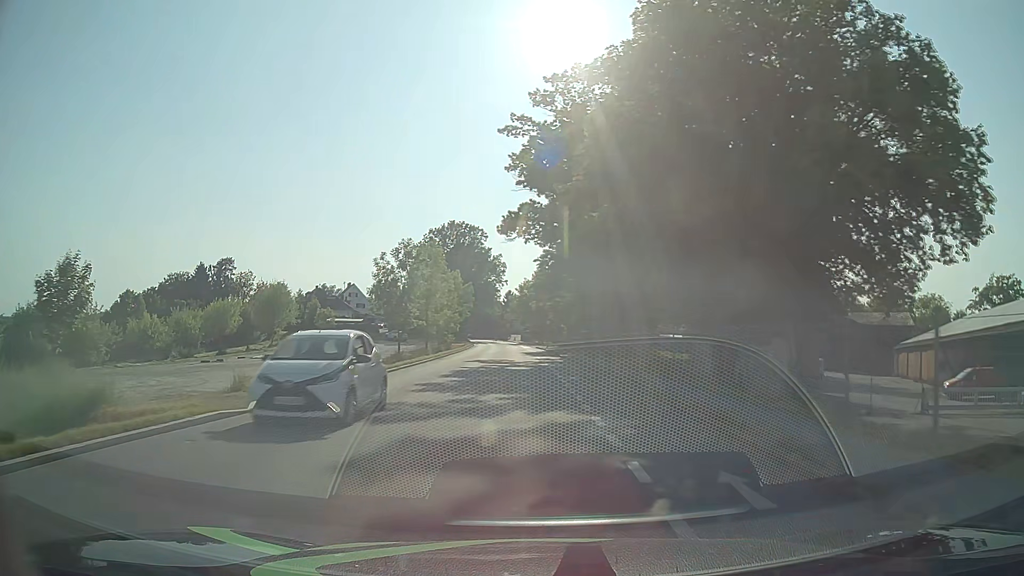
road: tertiary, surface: asphalt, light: Day
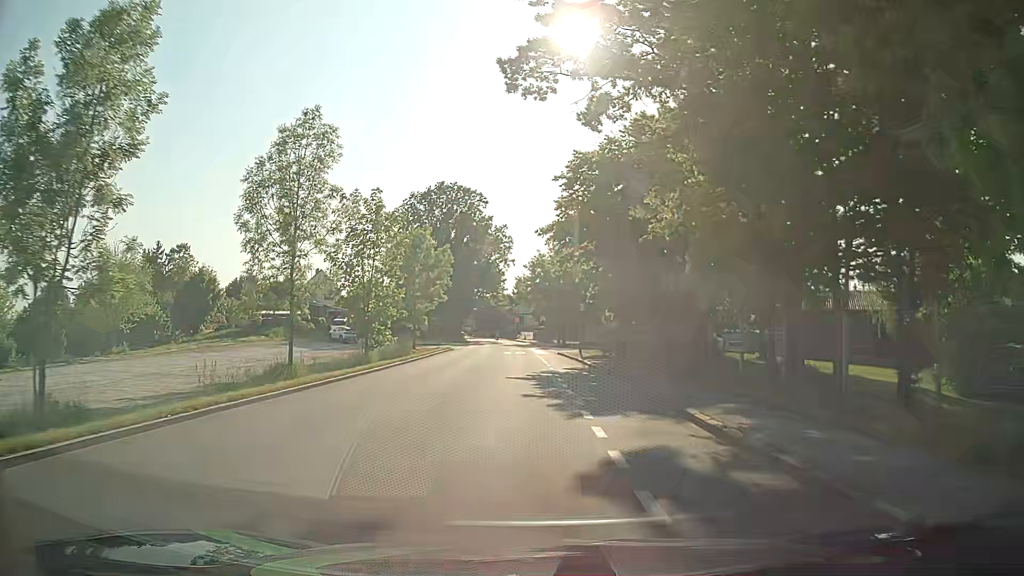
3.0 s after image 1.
(-0.6, +35.3) m; -1°
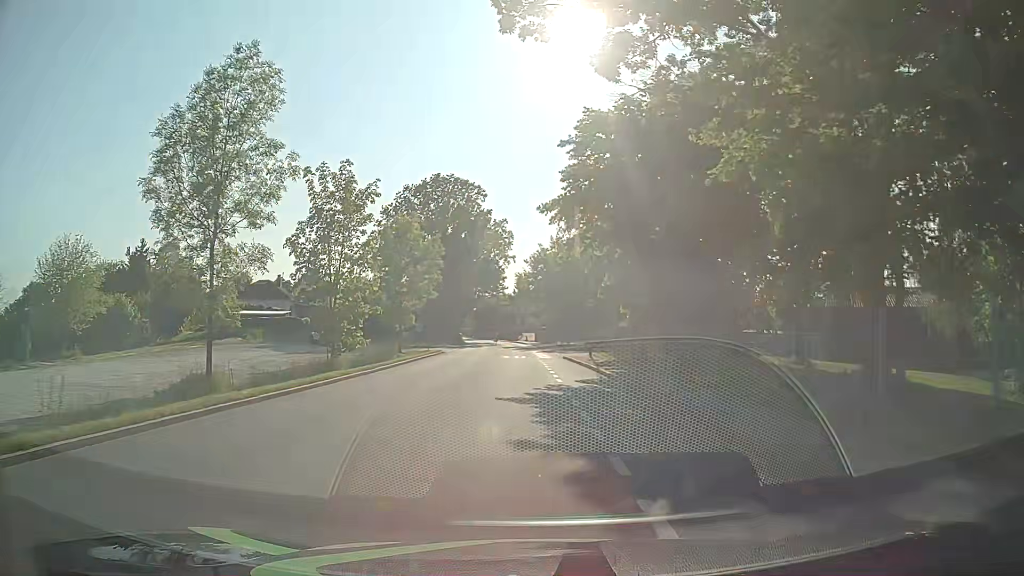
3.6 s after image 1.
(0.0, +6.3) m; 0°
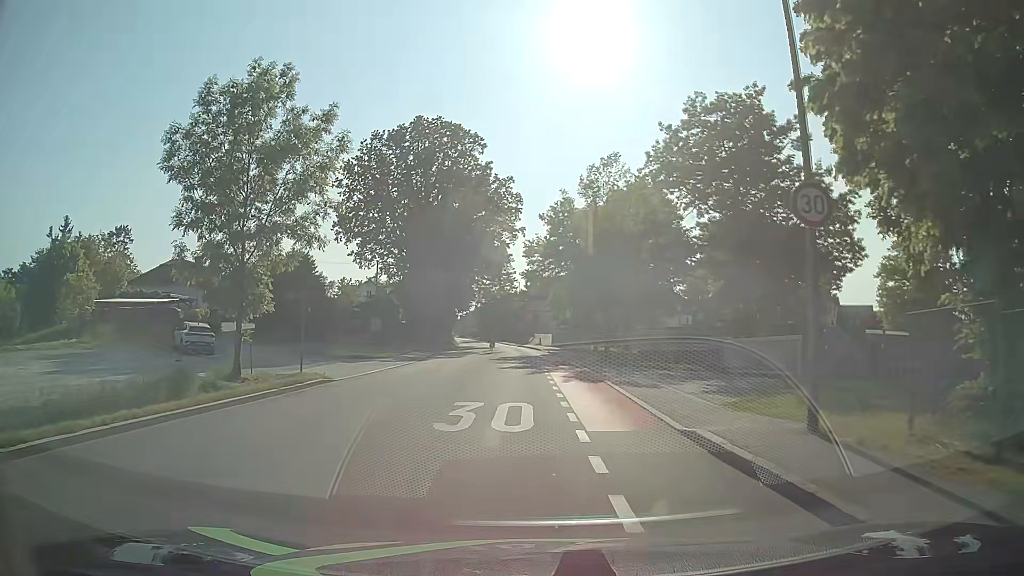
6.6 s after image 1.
(-0.5, +27.7) m; -1°
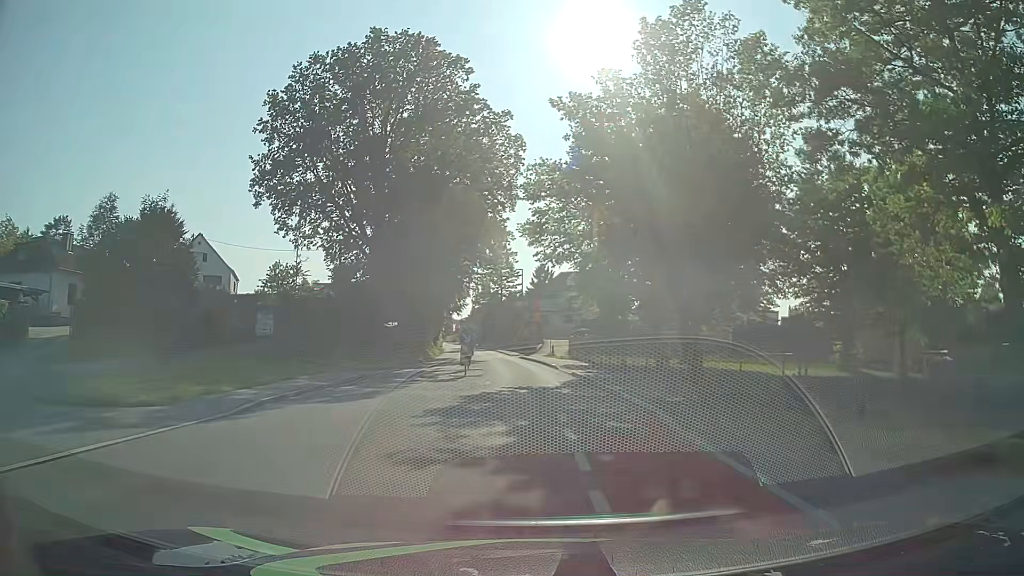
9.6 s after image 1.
(-0.3, +23.6) m; -1°
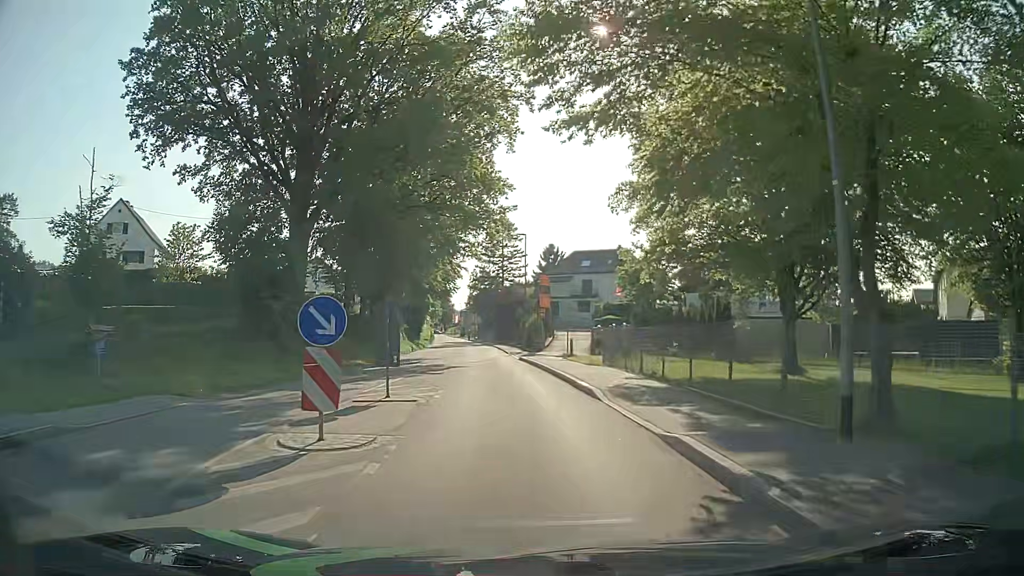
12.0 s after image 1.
(-0.1, +18.1) m; -1°
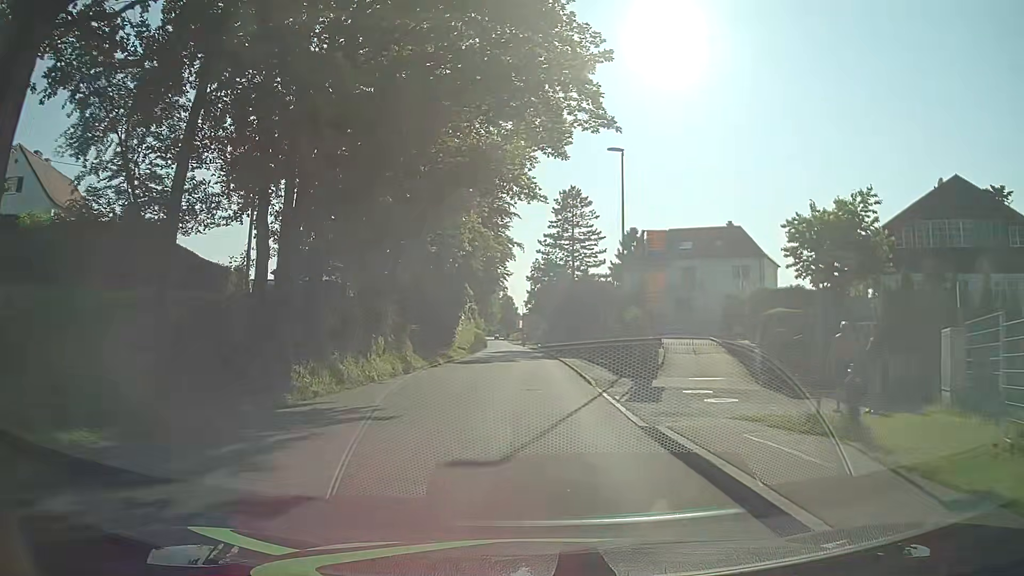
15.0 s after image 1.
(-1.3, +23.4) m; -6°
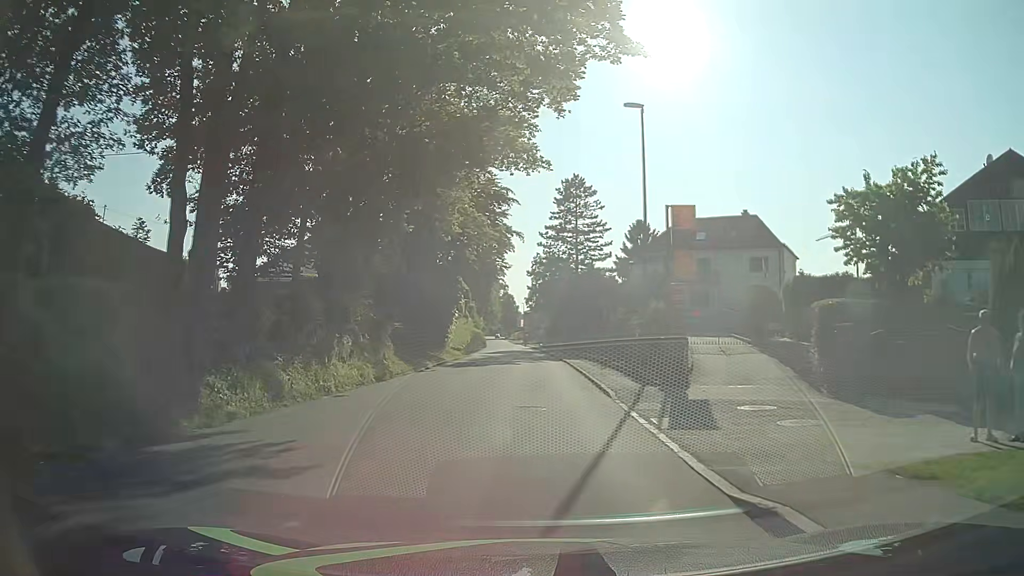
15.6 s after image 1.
(0.0, +4.8) m; 0°
(0, +10) (0, +20) (0, +30) (0, +40) (0, +50) (-1, +60) (-1, +70) (-1, +80) (-2, +90) (-3, +100) m
